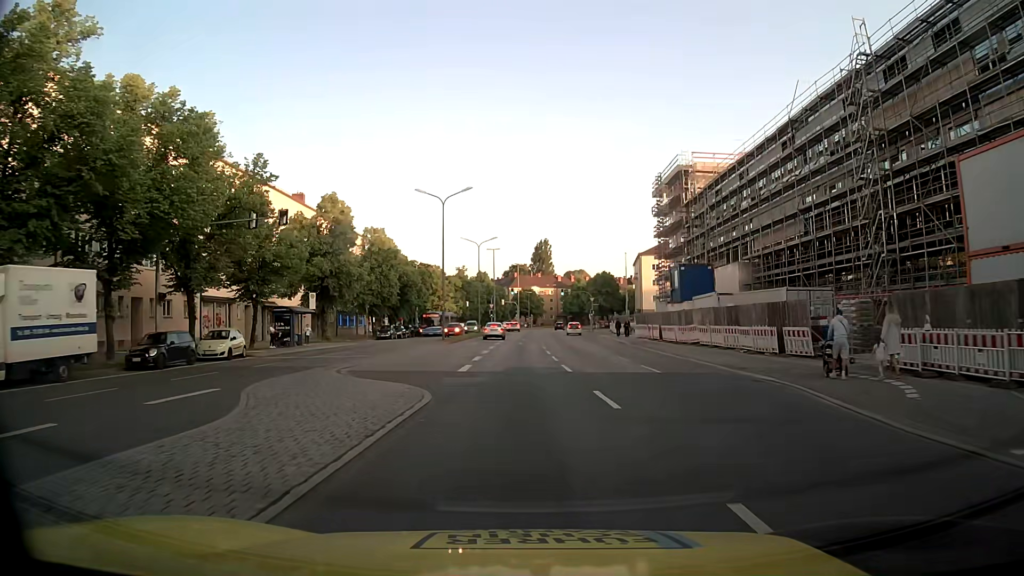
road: secondary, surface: asphalt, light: Day
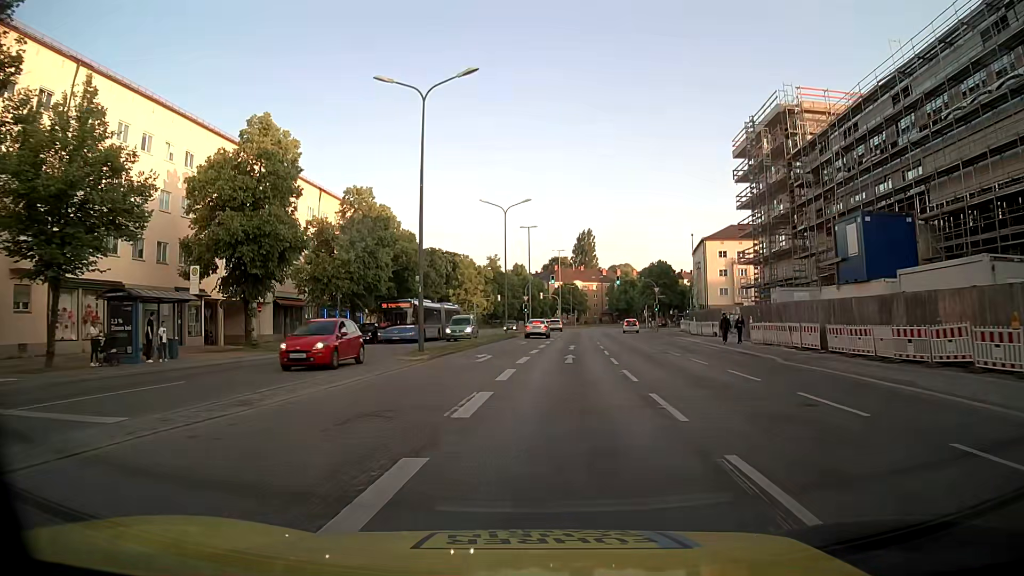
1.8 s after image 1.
(-0.4, +22.4) m; -3°
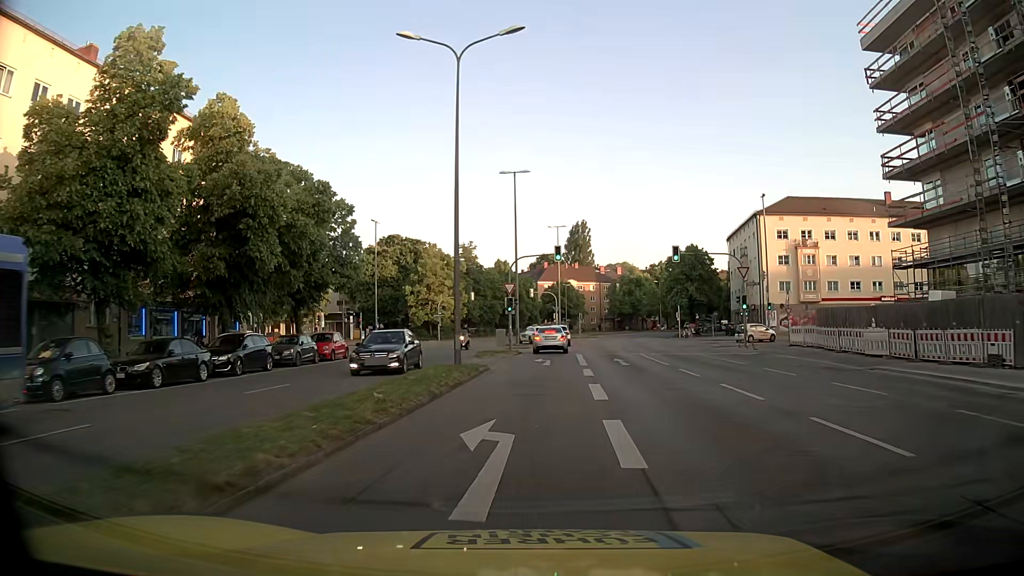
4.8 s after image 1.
(-0.2, +32.9) m; +1°
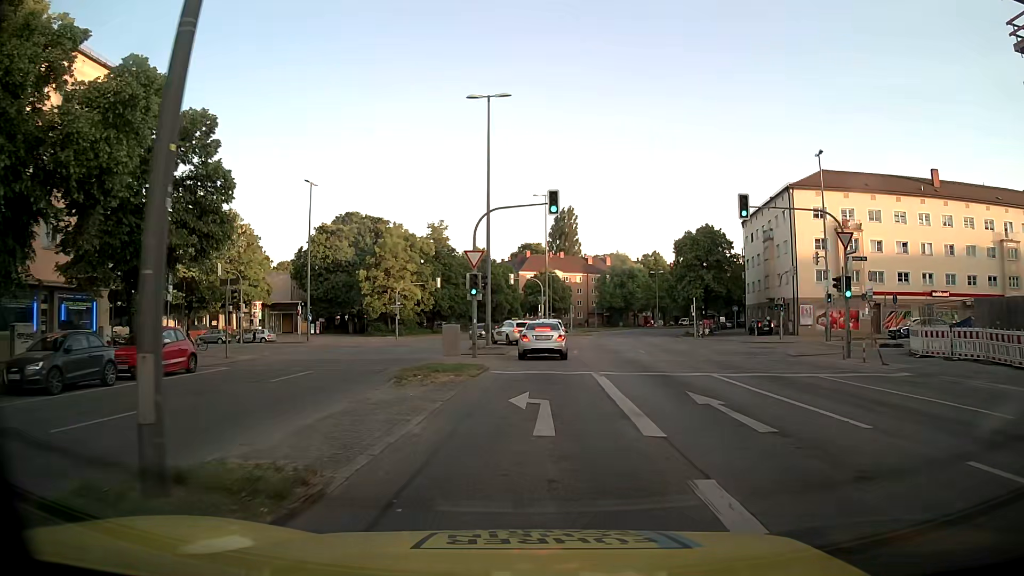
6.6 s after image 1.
(+0.1, +15.7) m; +2°
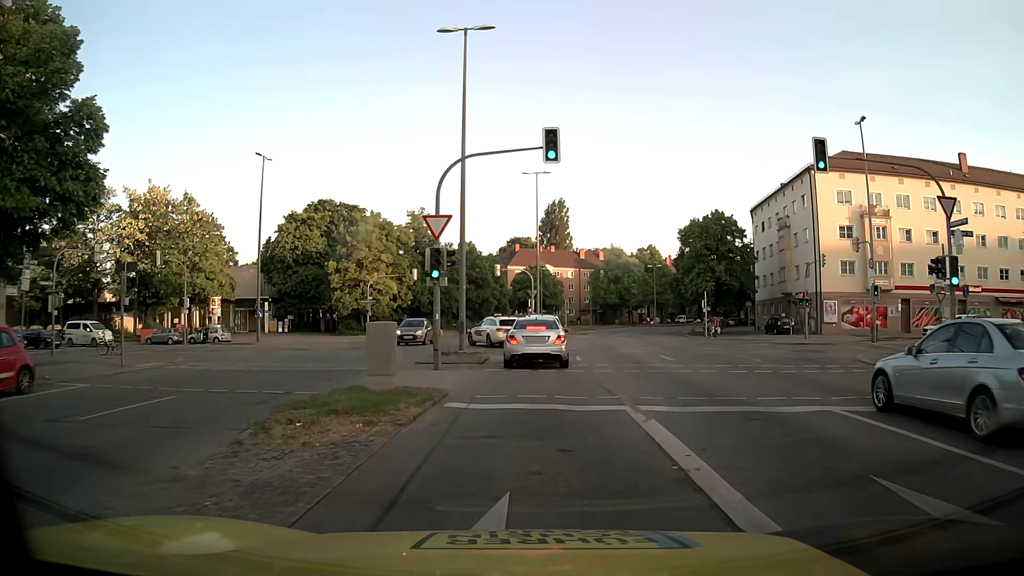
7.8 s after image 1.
(0.0, +7.9) m; 0°
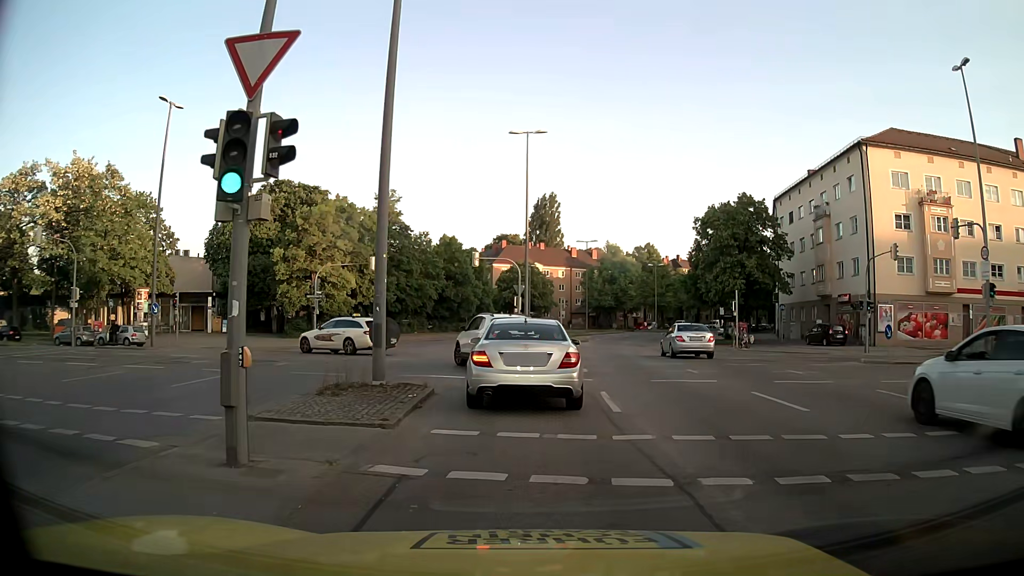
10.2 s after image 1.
(+0.1, +11.9) m; 0°
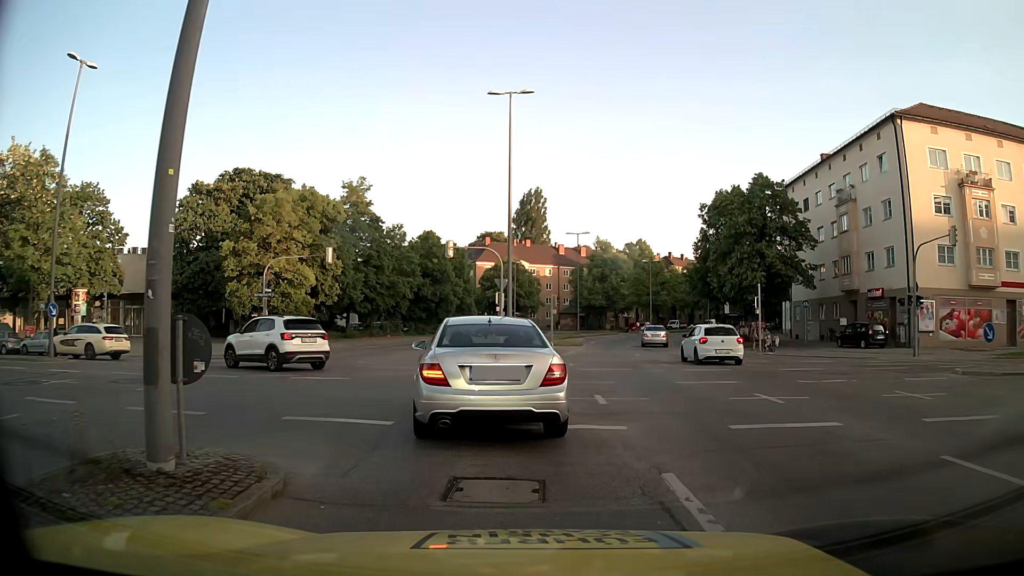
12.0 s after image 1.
(+0.2, +7.4) m; +2°
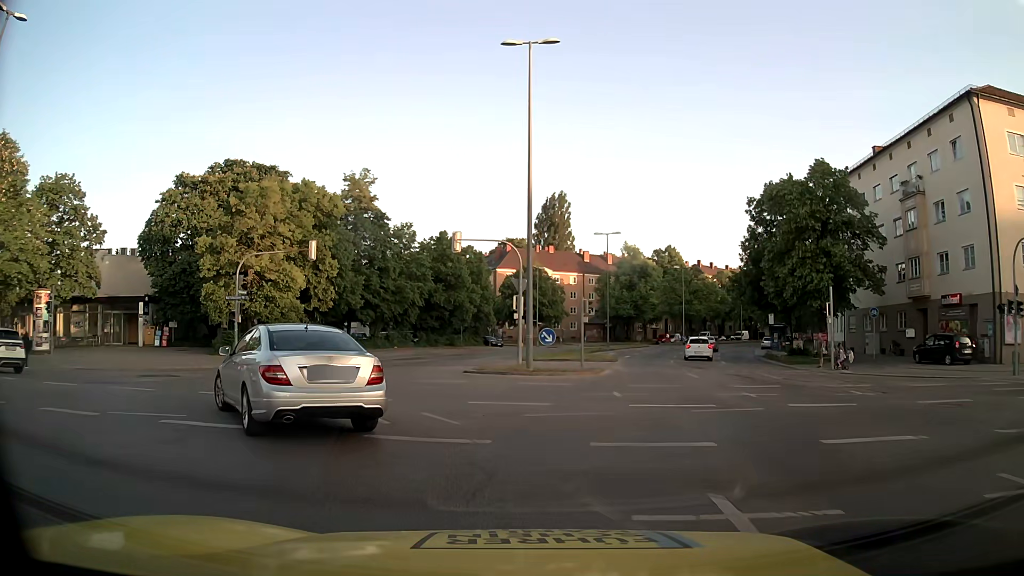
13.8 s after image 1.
(0.0, +7.3) m; -3°
(-2, +10) (-8, +17) (-17, +22) (-27, +23) (-37, +25) (-47, +26) (-57, +27) (-66, +28) (-76, +29) (-86, +30) m
